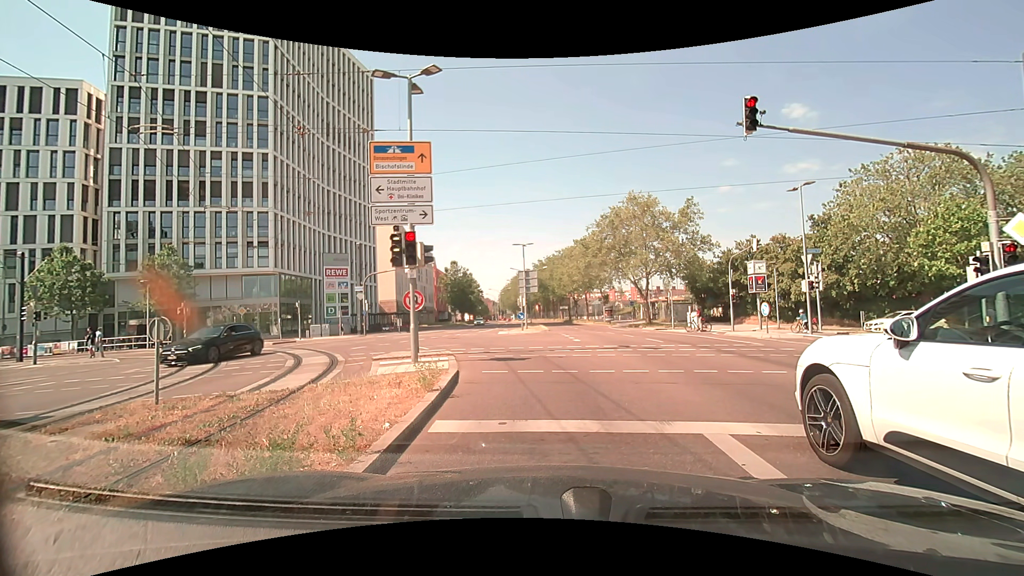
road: secondary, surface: asphalt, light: Day
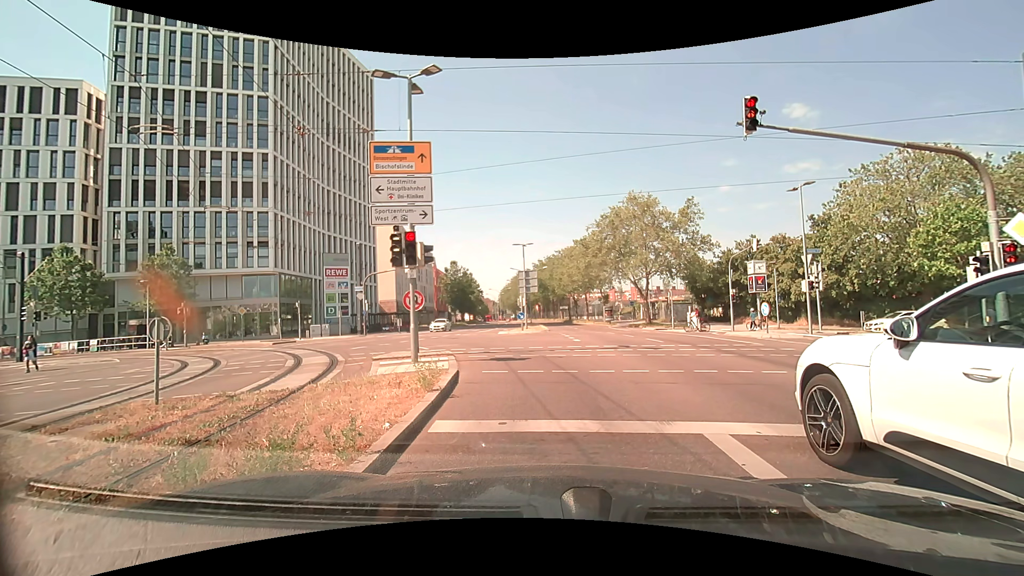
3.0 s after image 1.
(0.0, 0.0) m; 0°
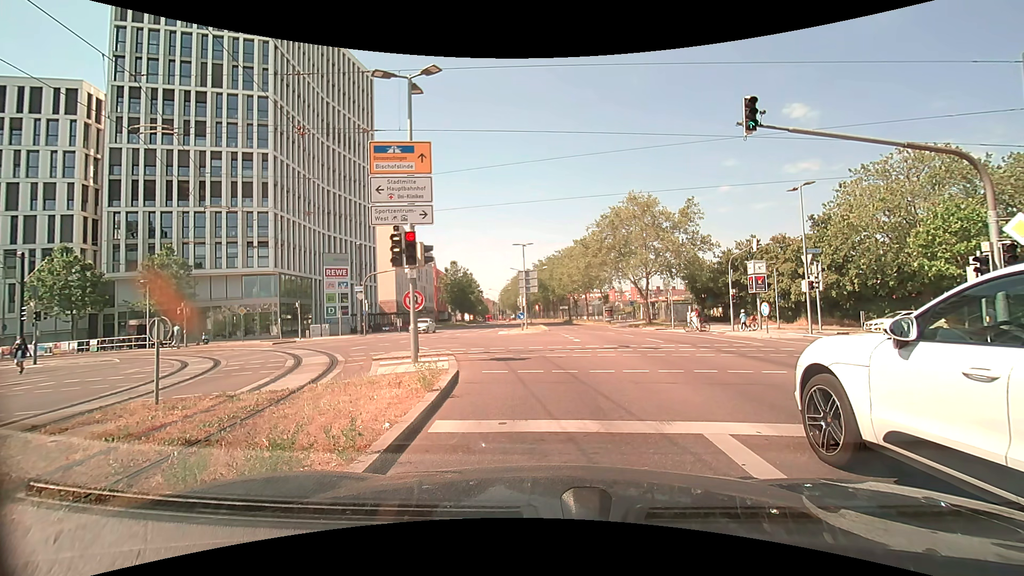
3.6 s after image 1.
(0.0, 0.0) m; 0°
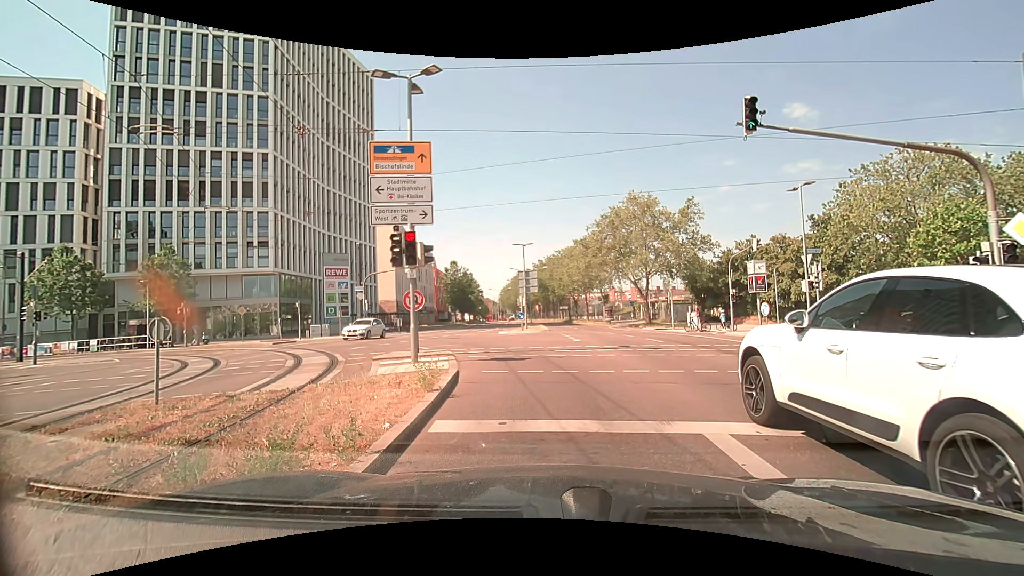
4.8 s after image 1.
(0.0, 0.0) m; 0°
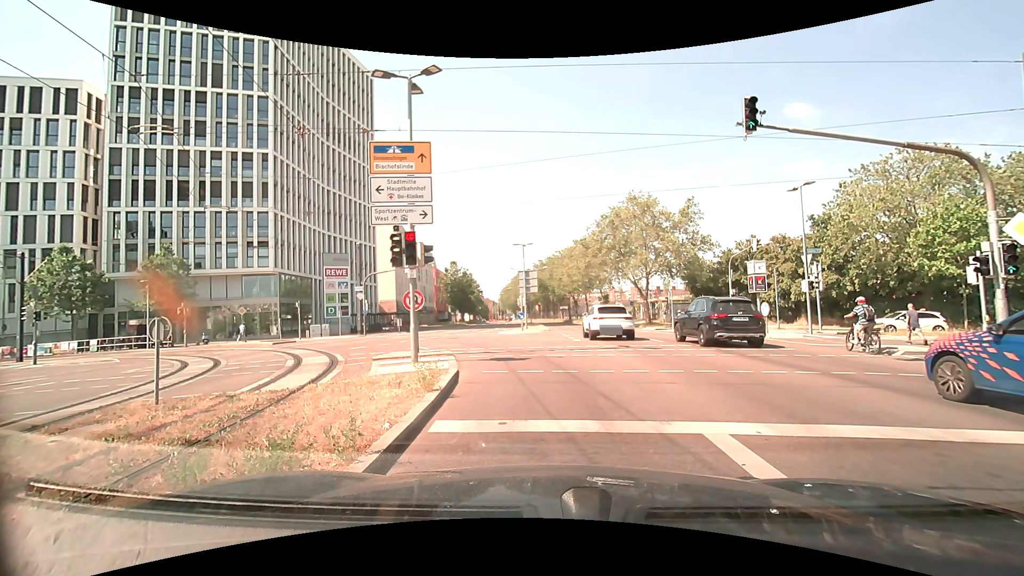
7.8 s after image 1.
(0.0, 0.0) m; 0°
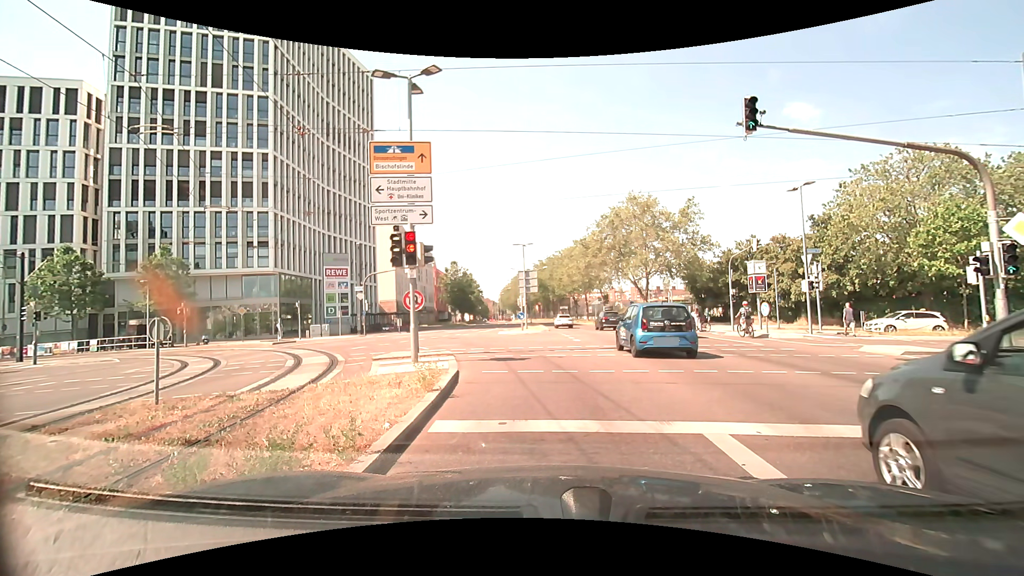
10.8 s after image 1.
(0.0, 0.0) m; 0°
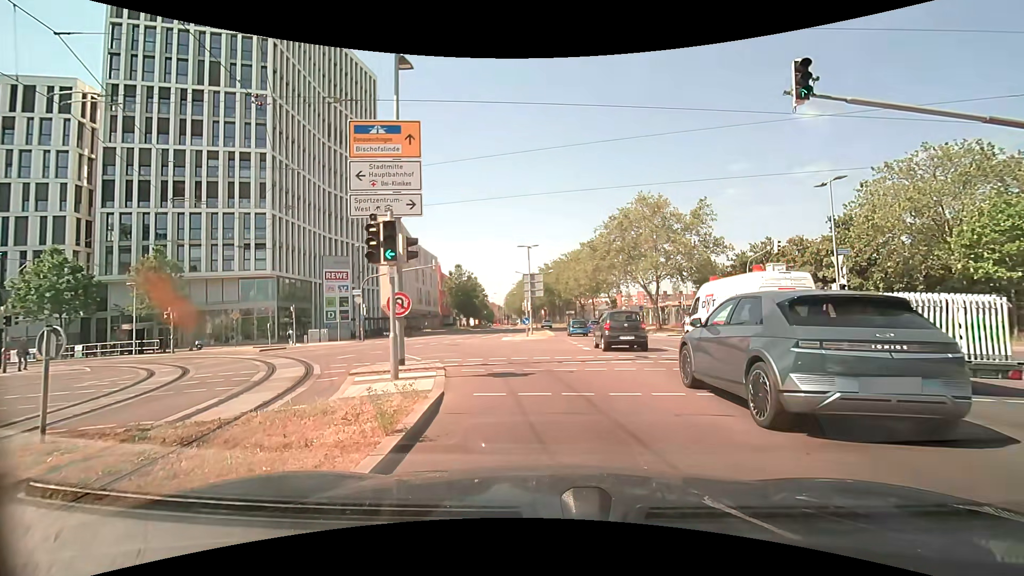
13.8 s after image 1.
(0.0, +2.2) m; +1°
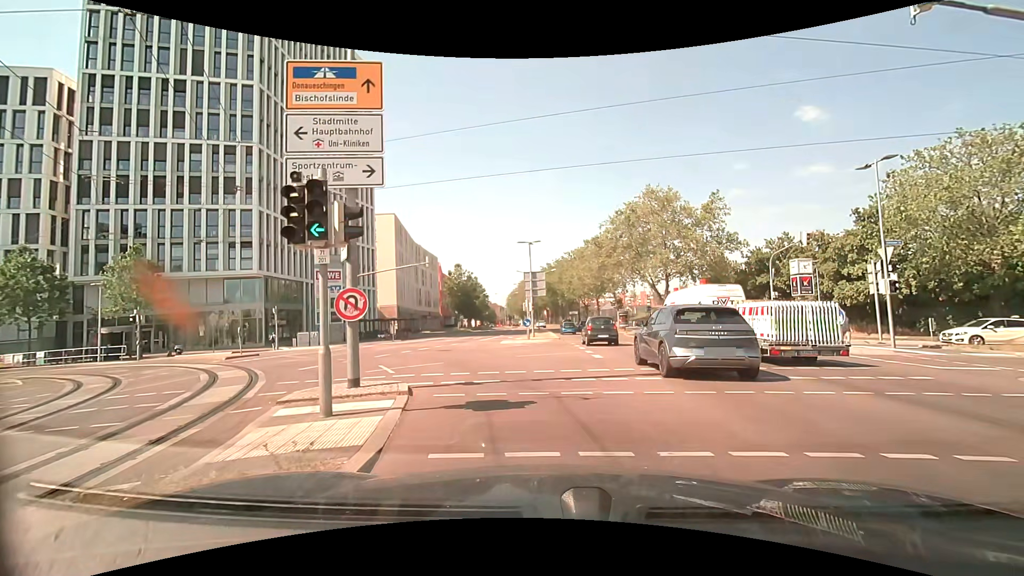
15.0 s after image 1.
(-0.1, +3.3) m; -2°
